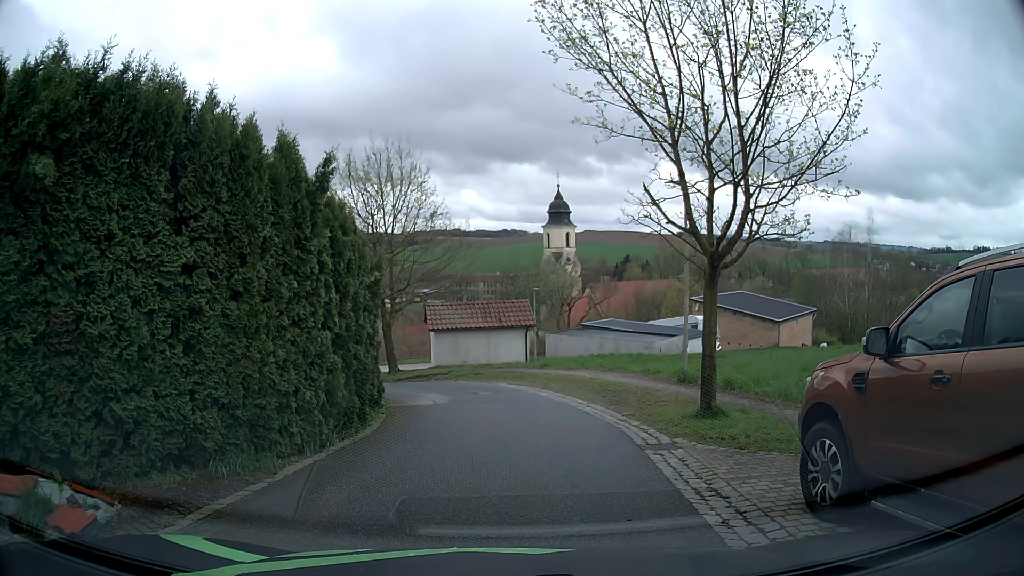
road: residential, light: Day
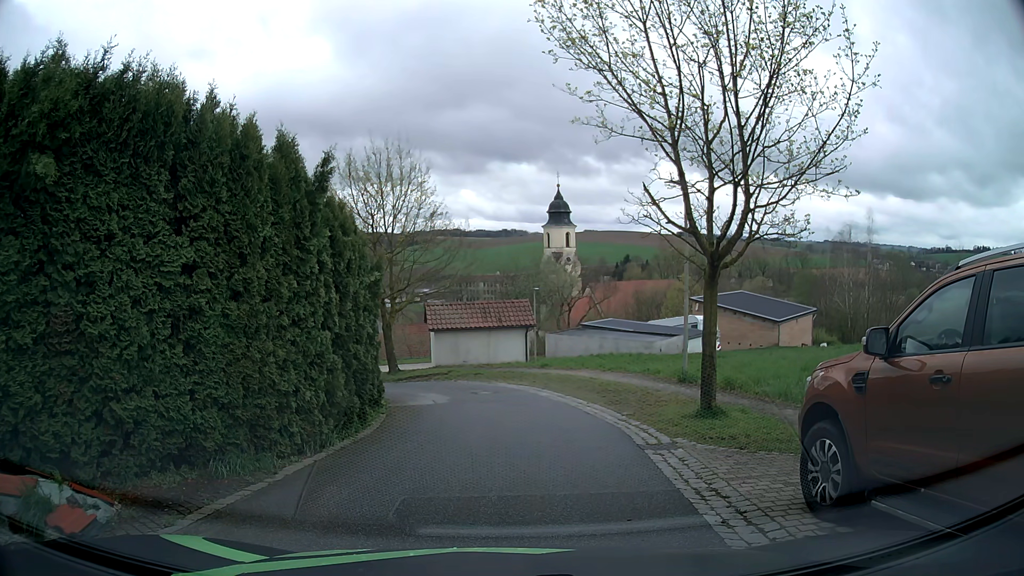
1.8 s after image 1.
(0.0, 0.0) m; 0°
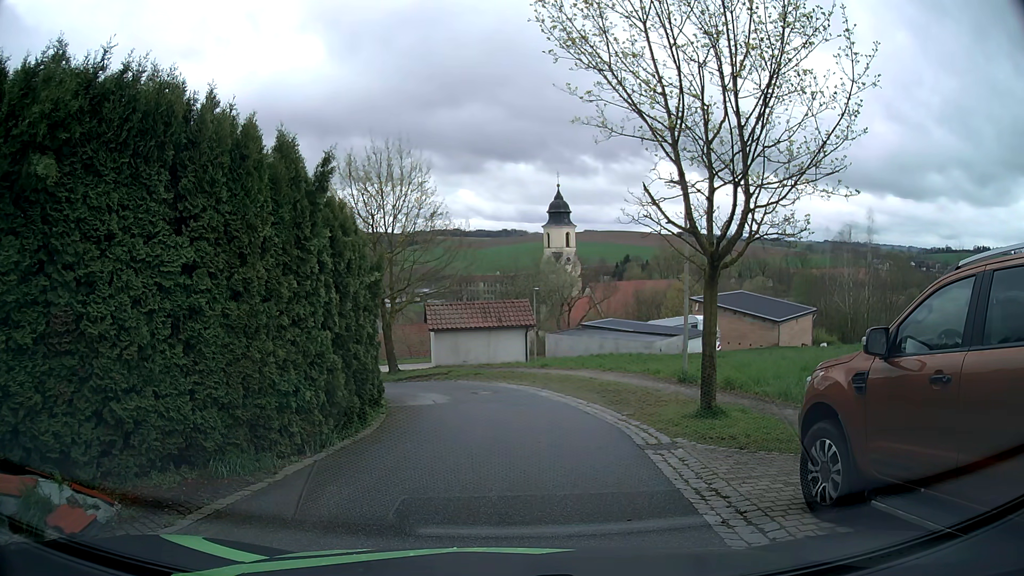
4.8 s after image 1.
(0.0, 0.0) m; 0°
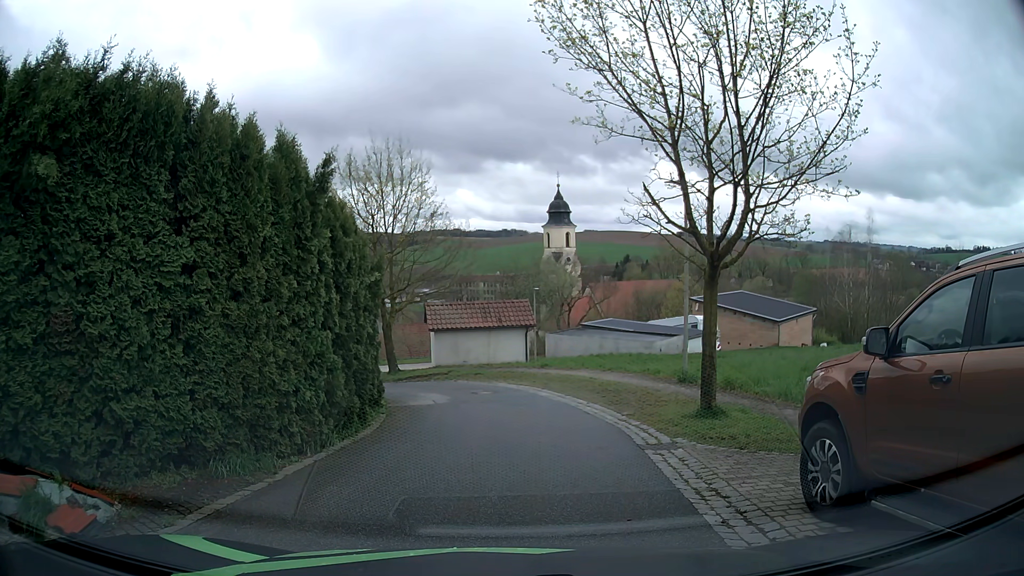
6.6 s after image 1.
(0.0, 0.0) m; 0°
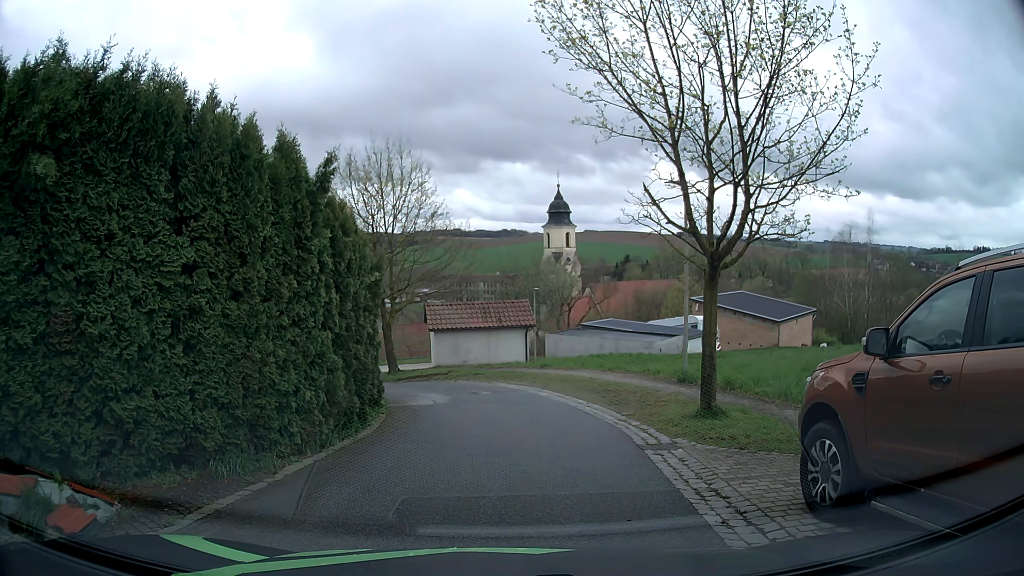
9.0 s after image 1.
(0.0, 0.0) m; 0°
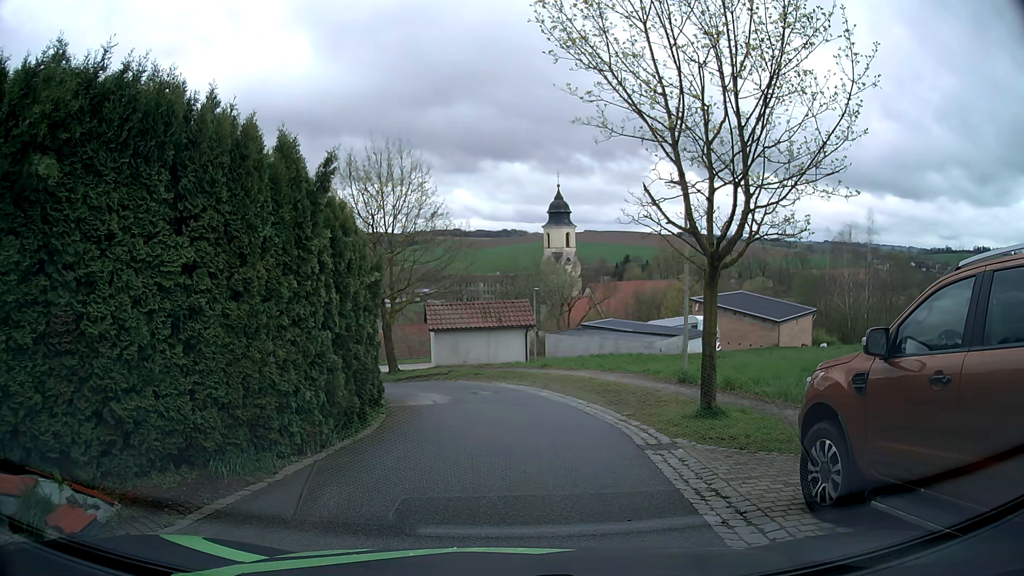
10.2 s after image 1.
(0.0, 0.0) m; 0°
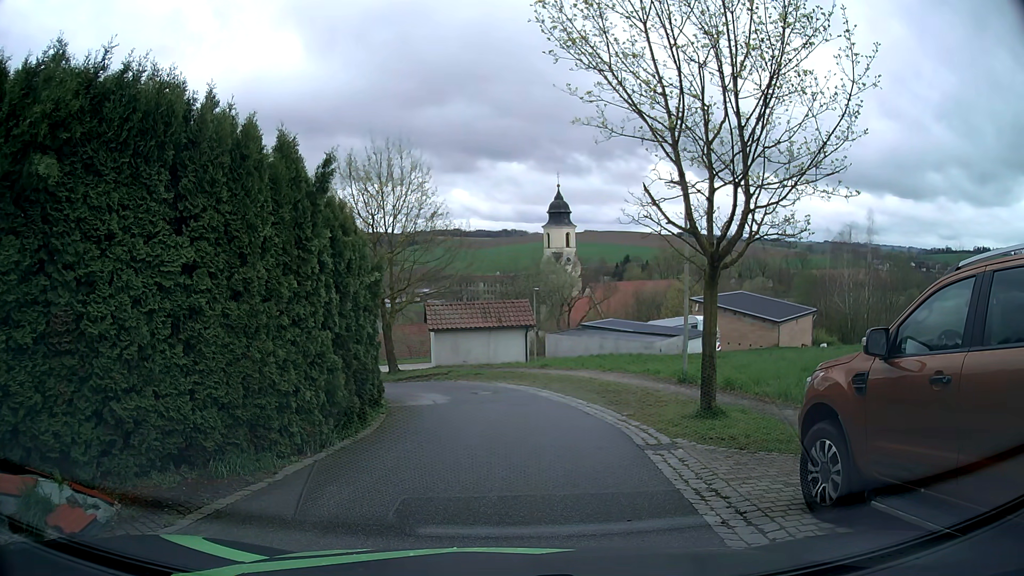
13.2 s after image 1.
(0.0, 0.0) m; 0°
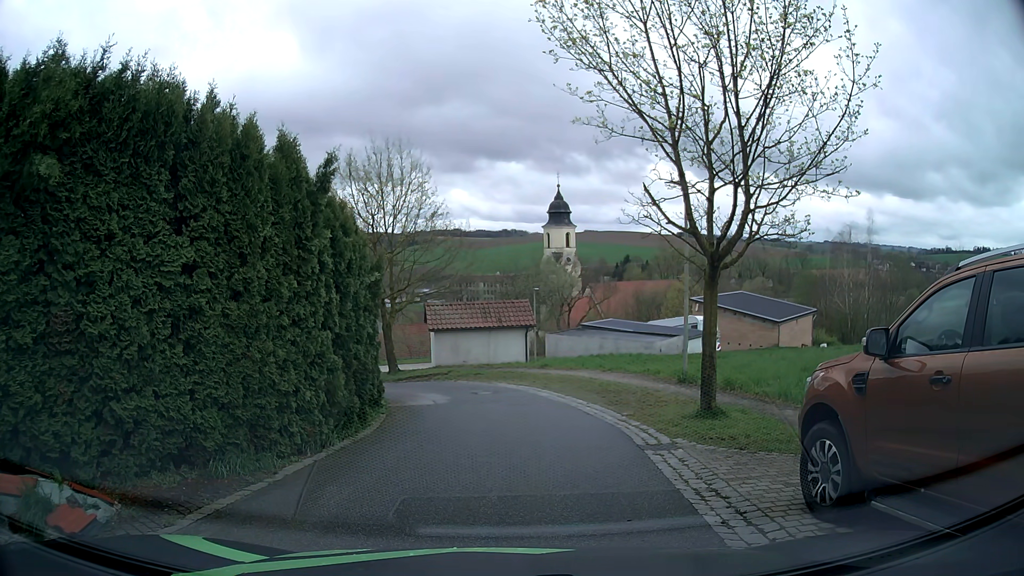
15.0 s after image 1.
(0.0, 0.0) m; 0°
(+1, +10) (0, +20) (-7, +27) (-17, +26) (-26, +21) (-33, +15) (-41, +8) (-49, +2) (-56, -5) (-64, -12) m
